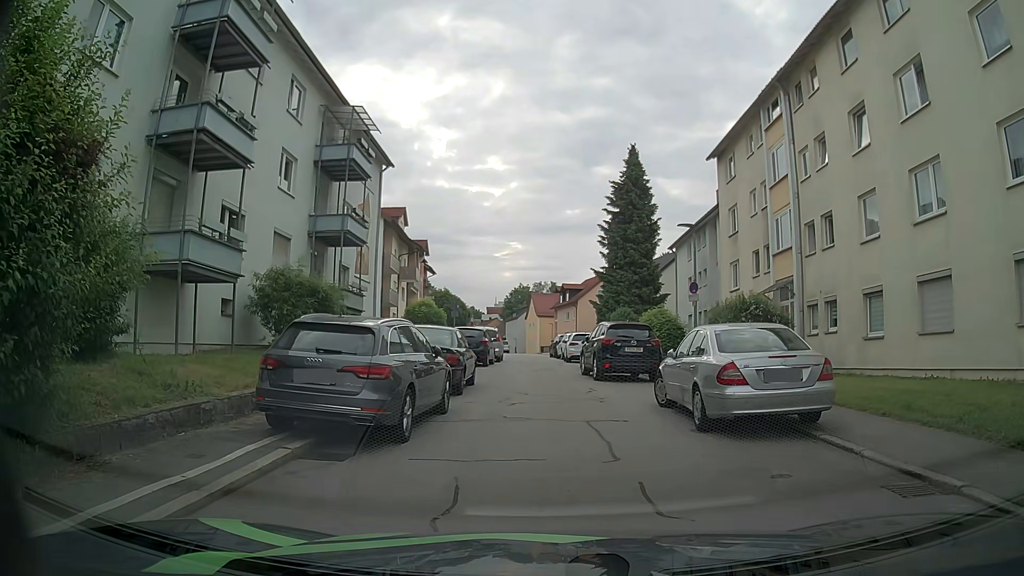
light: Day
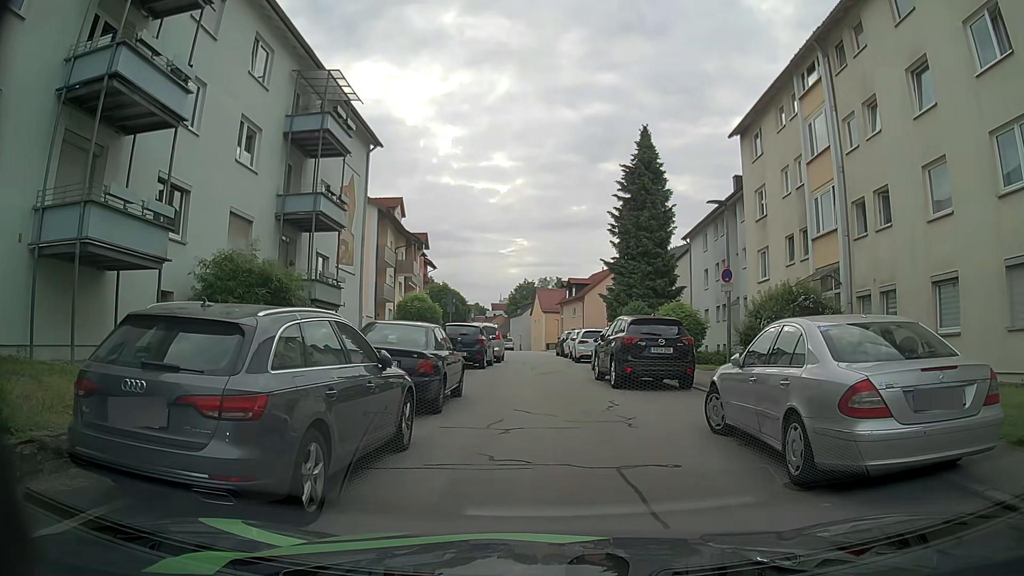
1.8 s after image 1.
(-0.1, +3.6) m; -1°
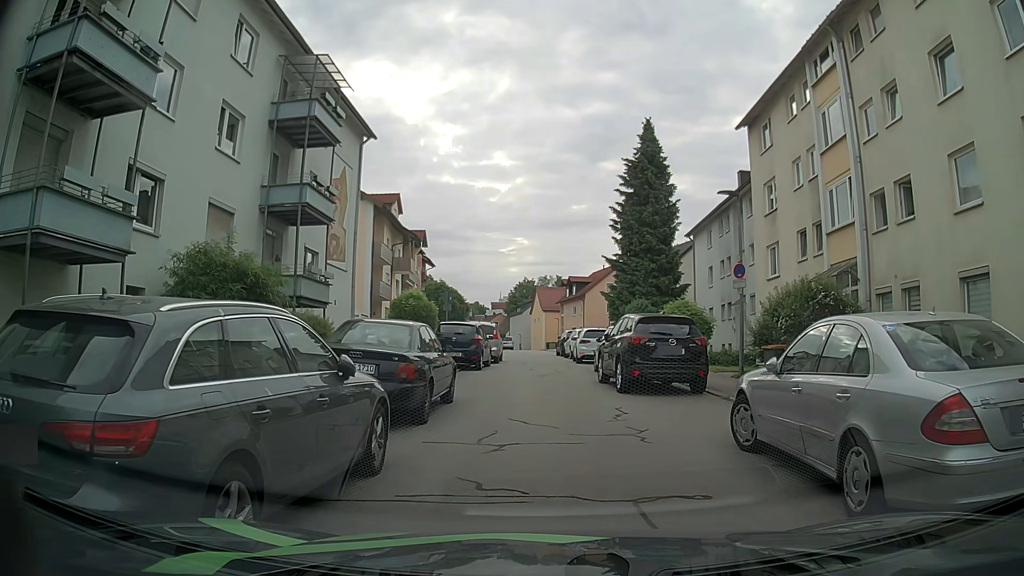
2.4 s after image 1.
(0.0, +1.3) m; 0°
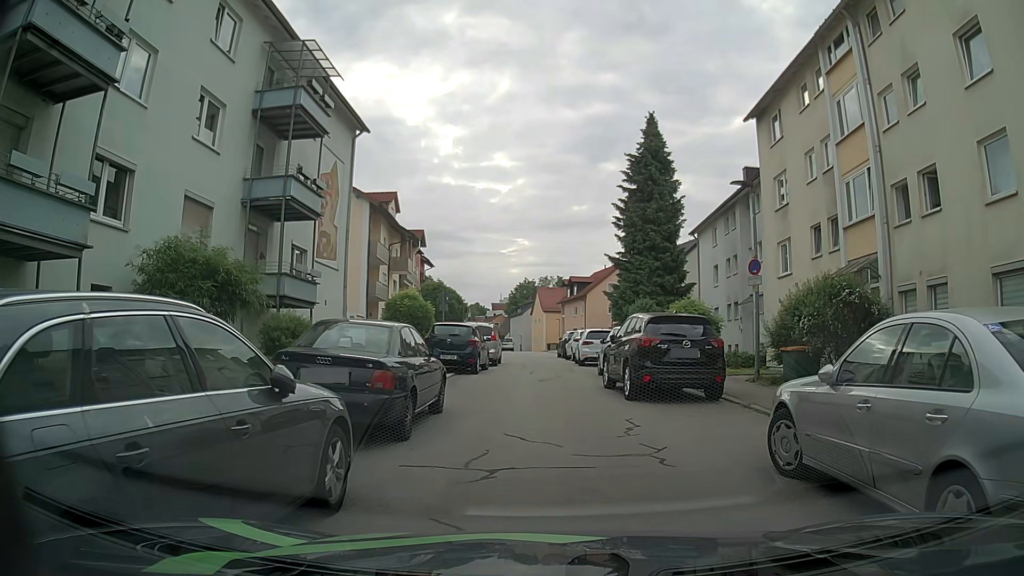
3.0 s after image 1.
(0.0, +1.3) m; -1°
